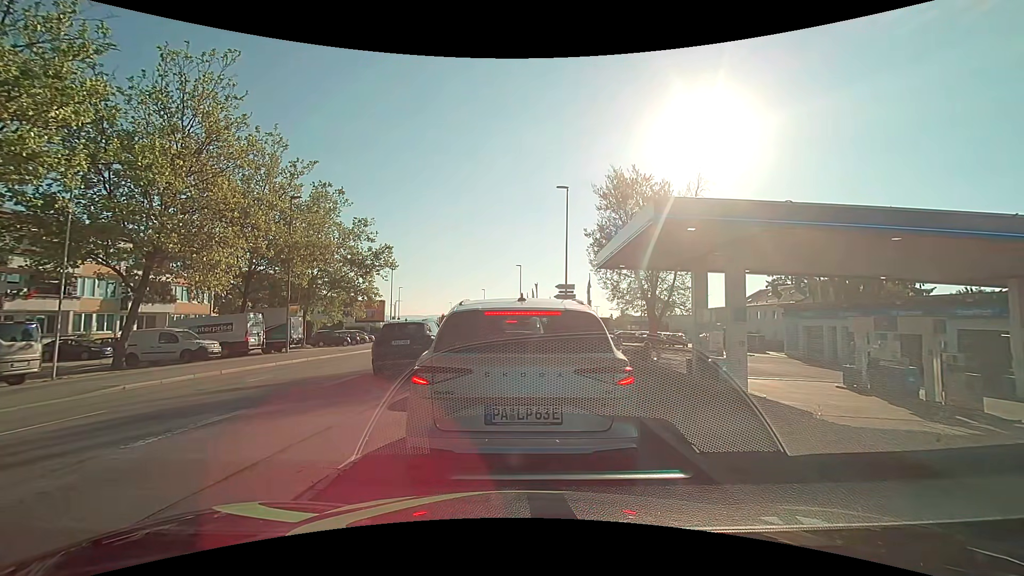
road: tertiary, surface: asphalt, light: Day
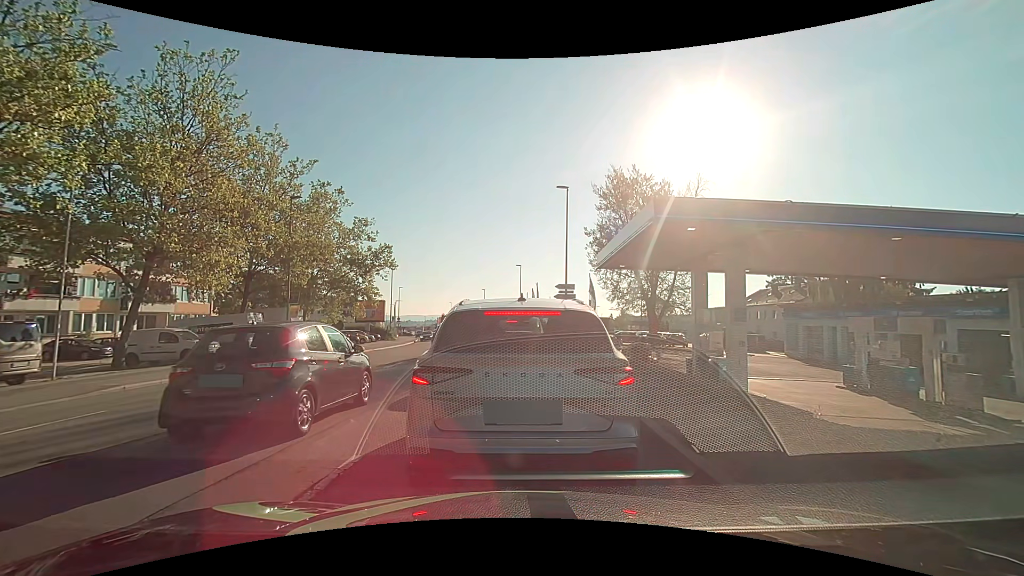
(0.0, 0.0) m; 0°
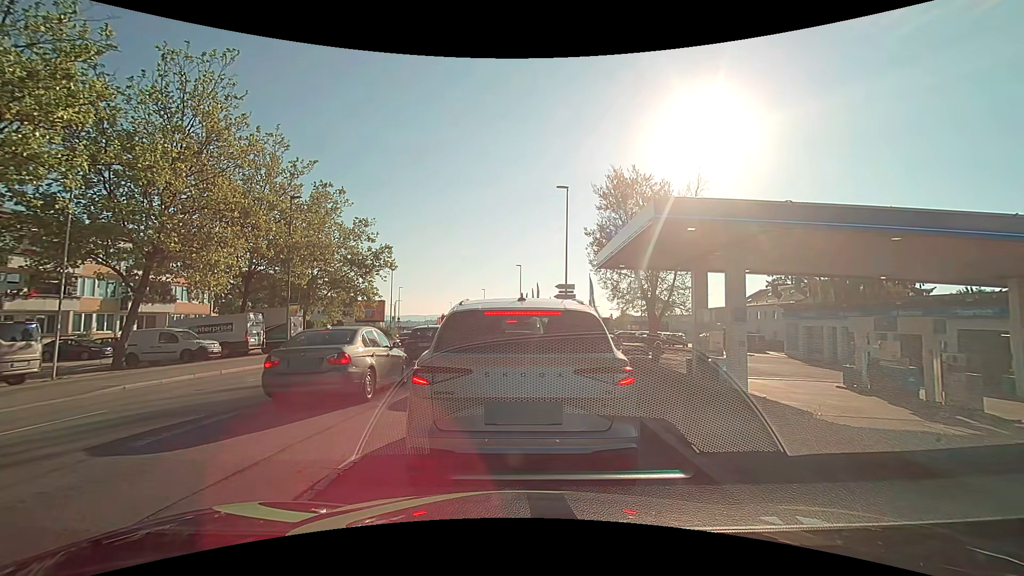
(0.0, 0.0) m; 0°
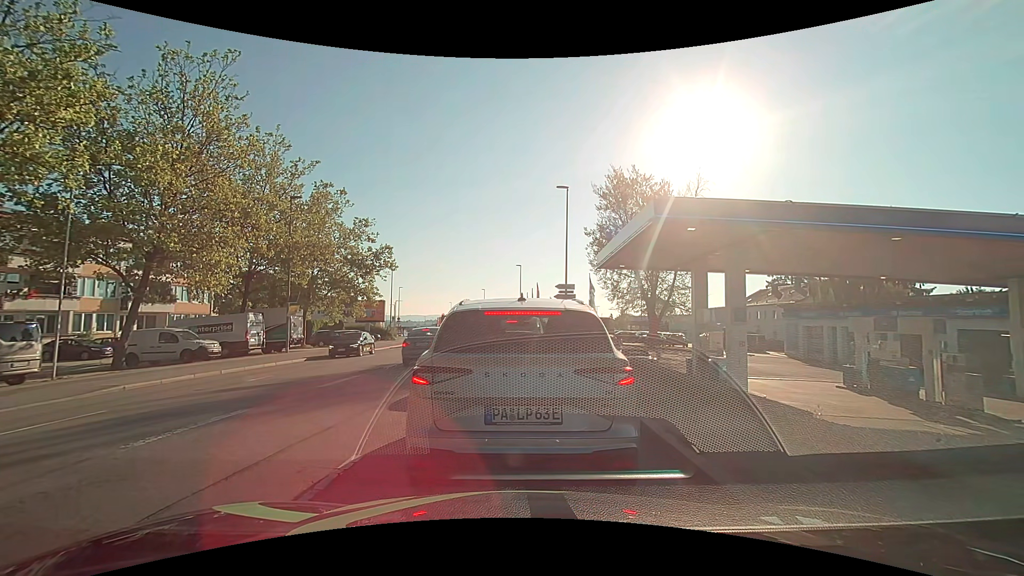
(0.0, 0.0) m; 0°
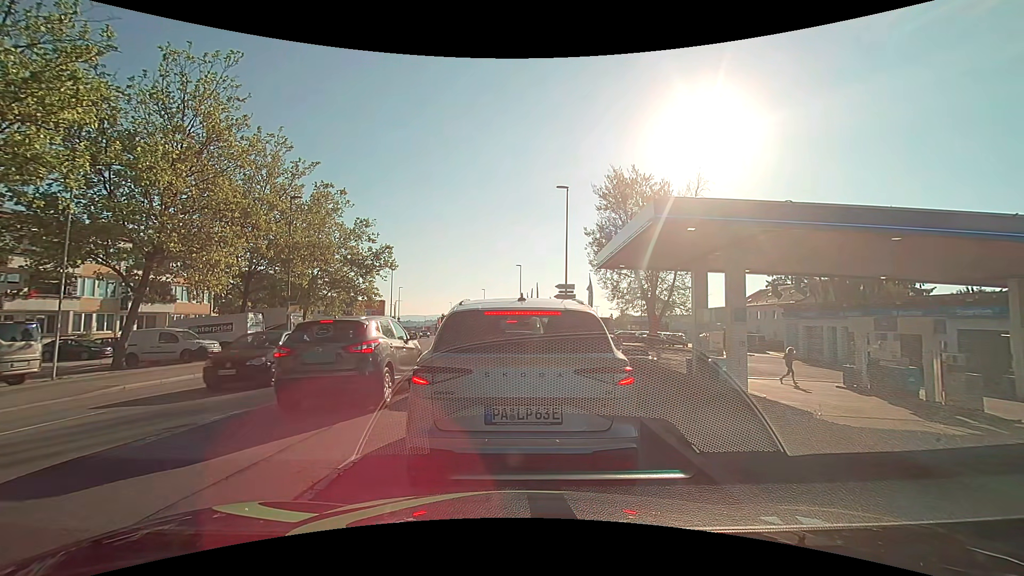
(0.0, 0.0) m; 0°
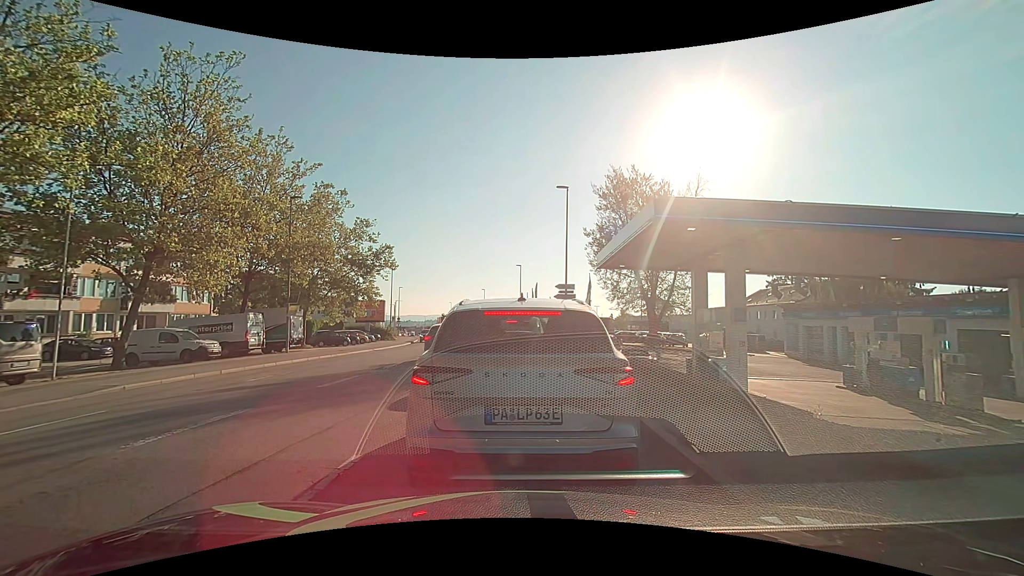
(0.0, 0.0) m; 0°
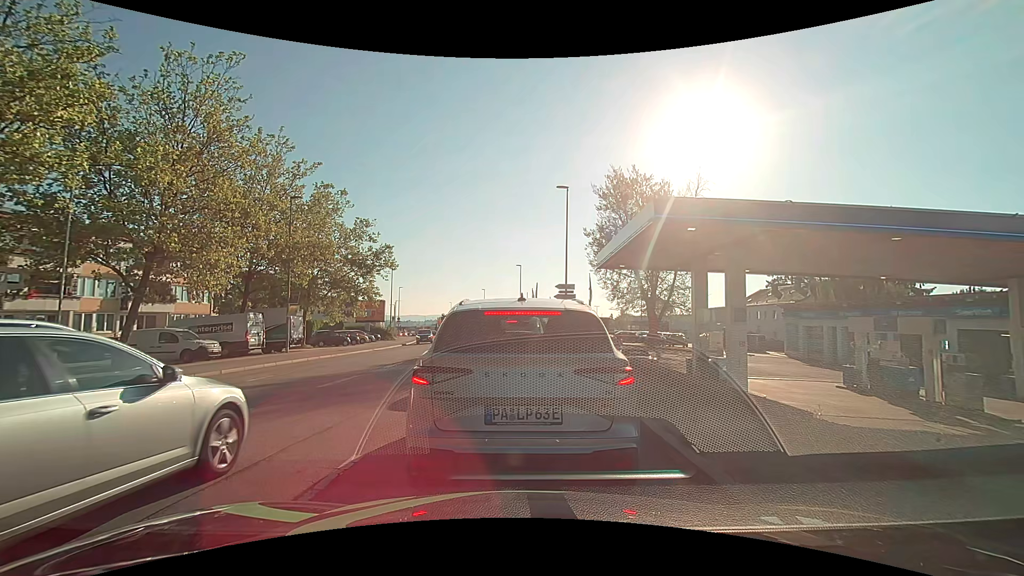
(0.0, 0.0) m; 0°
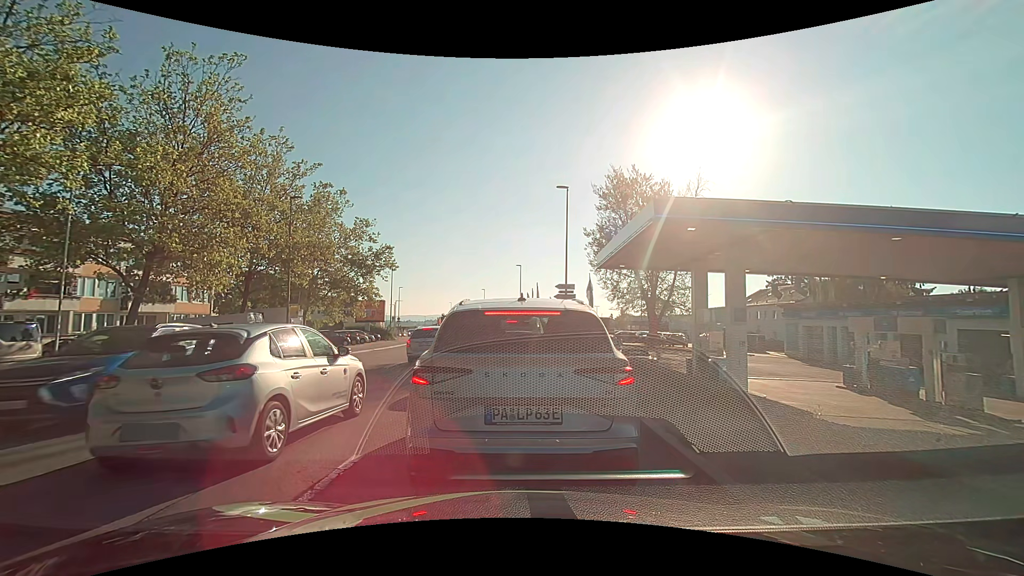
(0.0, 0.0) m; 0°
